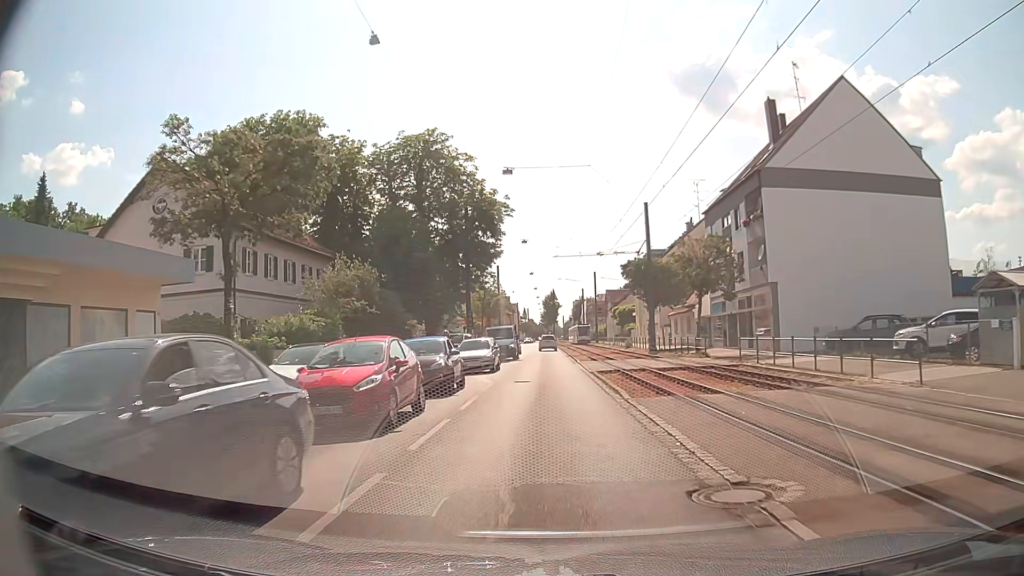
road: tertiary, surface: asphalt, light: Day
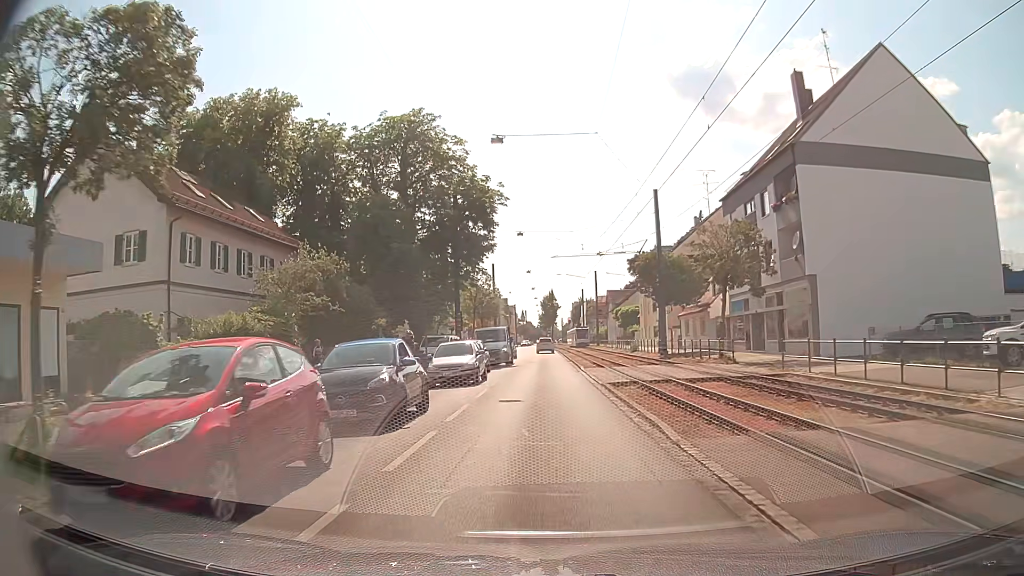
(0.0, +5.8) m; 0°
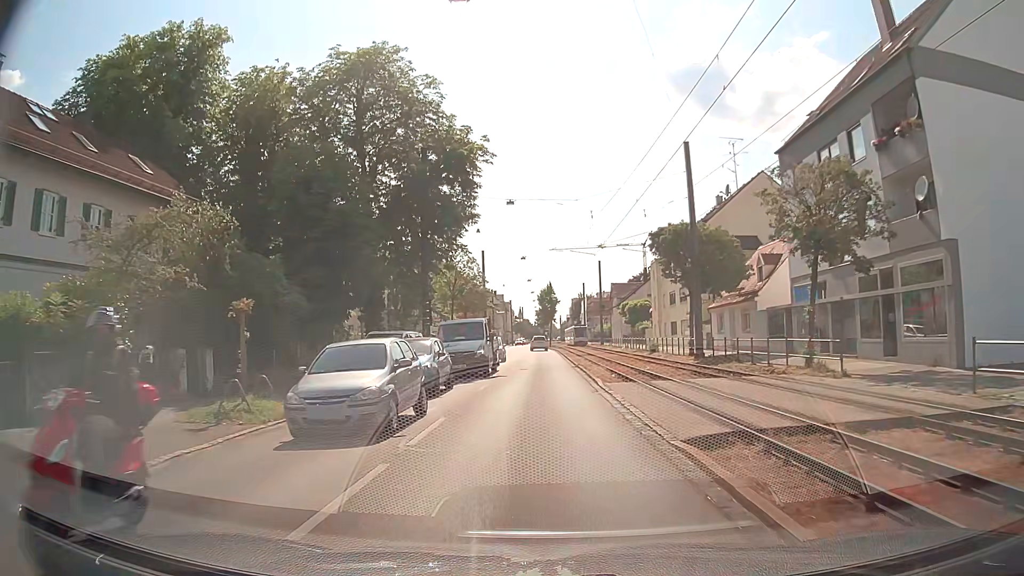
(0.0, +11.9) m; 0°
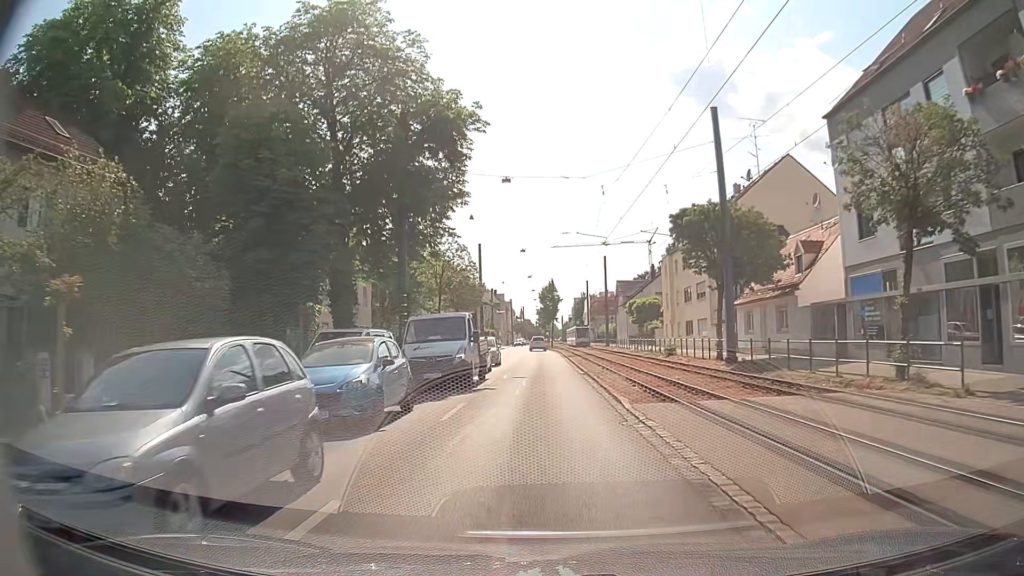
(0.0, +6.1) m; 0°
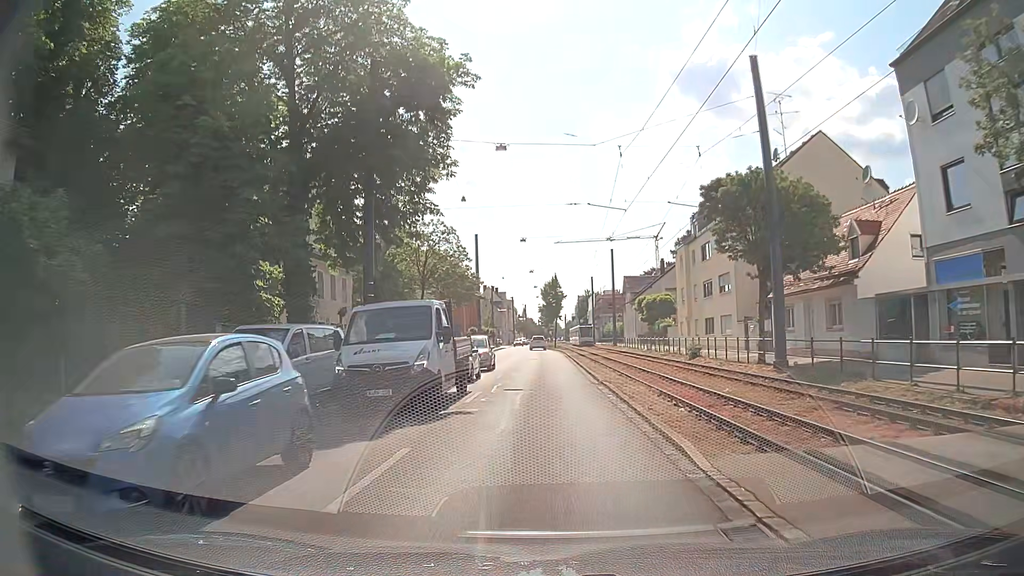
(0.0, +6.2) m; 0°
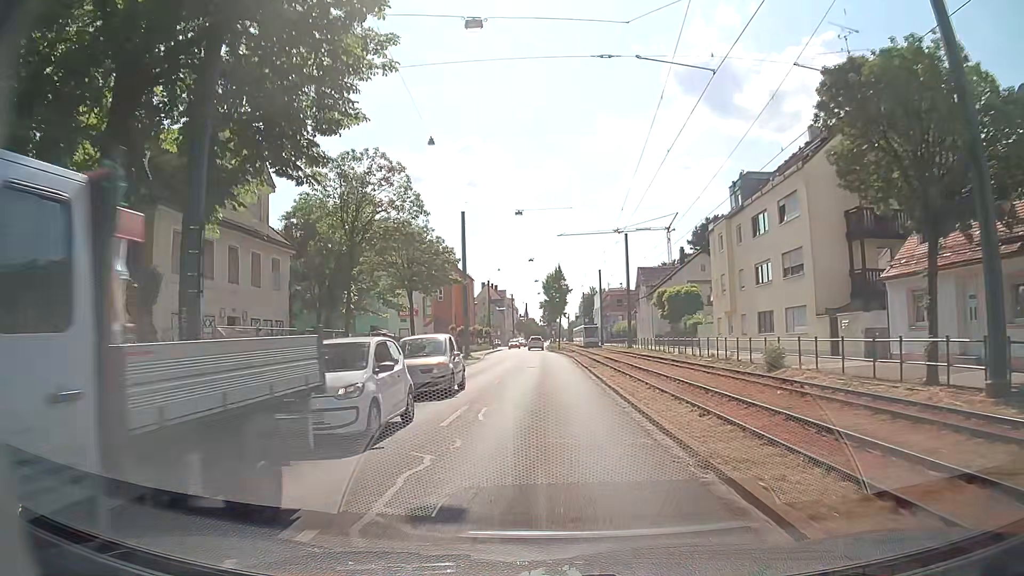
(0.0, +12.7) m; 0°
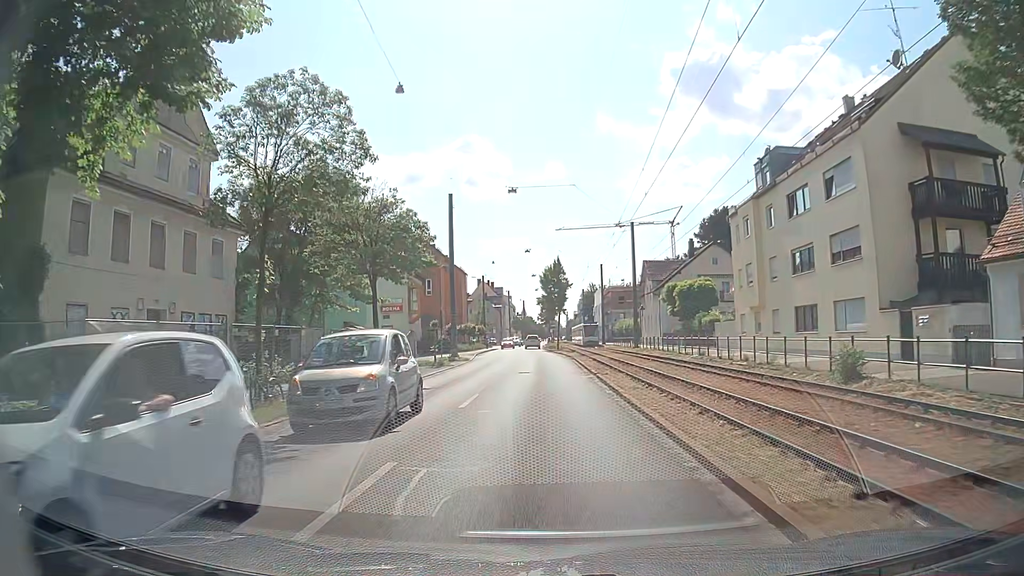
(0.0, +6.4) m; 0°
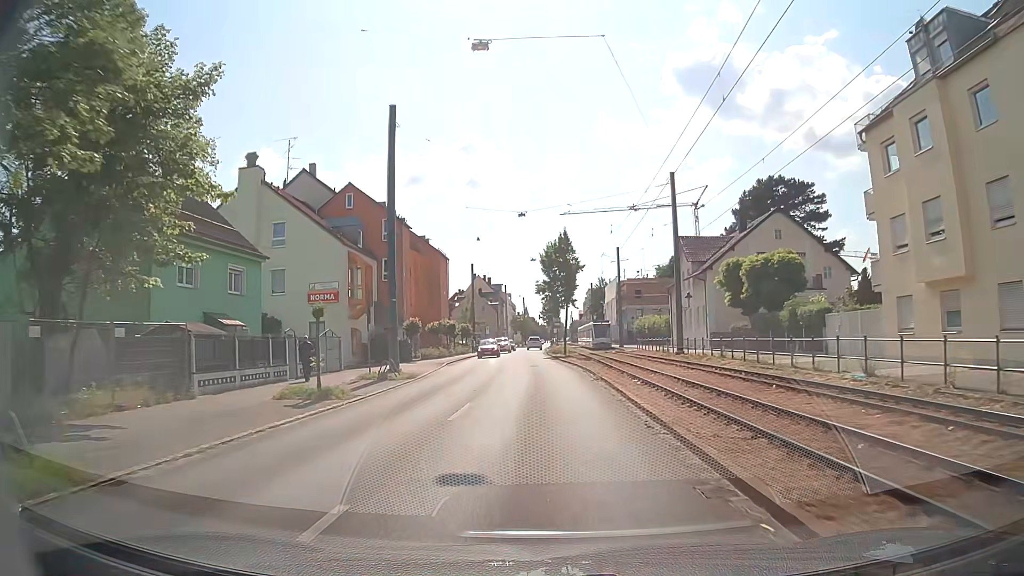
(+0.1, +20.0) m; 0°
(0, +10) (0, +20) (0, +30) (-1, +40) (-1, +50) (-1, +60) (-2, +70) (-1, +80) (-1, +90) (-1, +100) m
